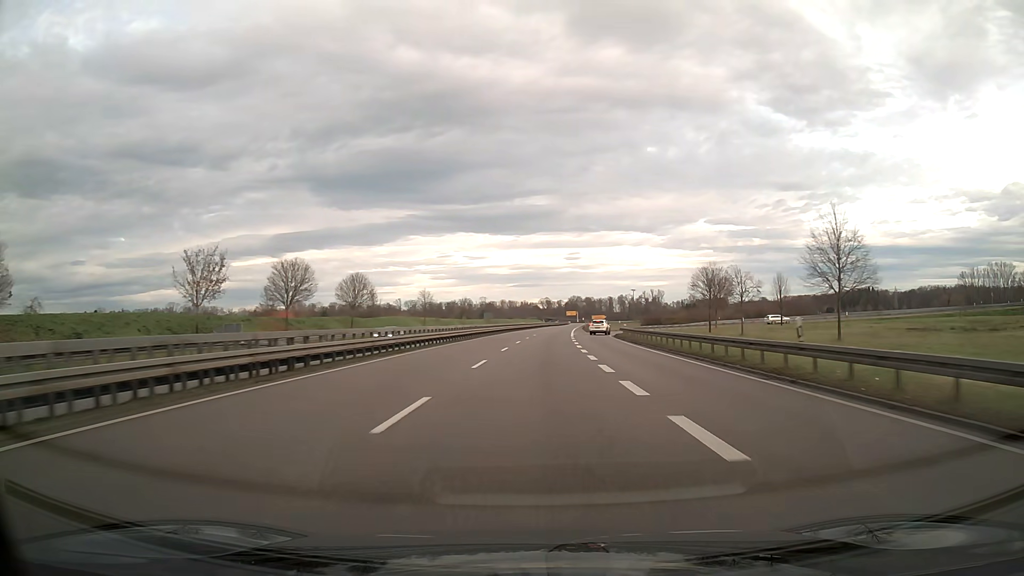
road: trunk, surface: asphalt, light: Day
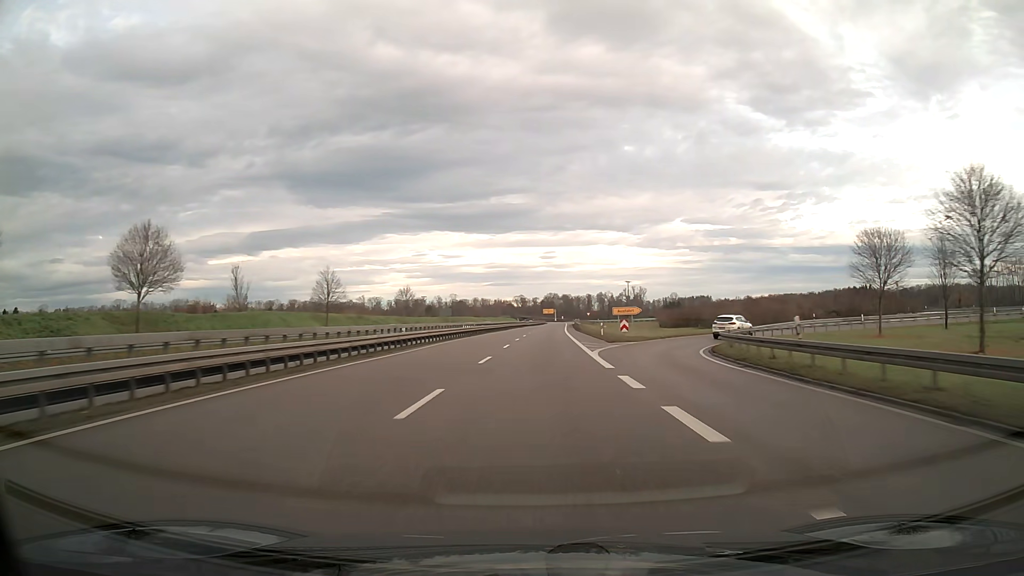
(+1.0, +47.4) m; +2°
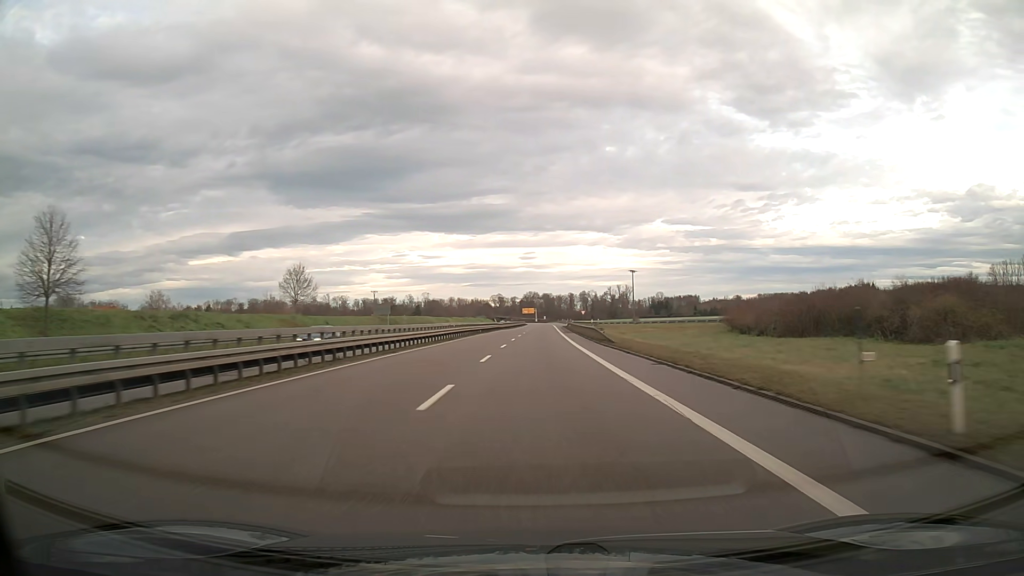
(+0.7, +47.3) m; +2°
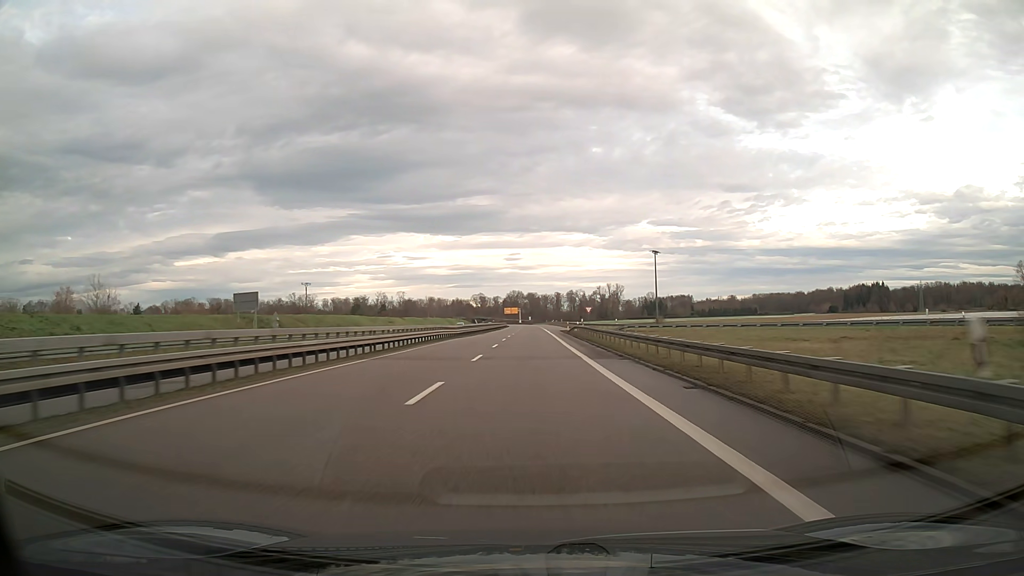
(+0.6, +47.4) m; +1°
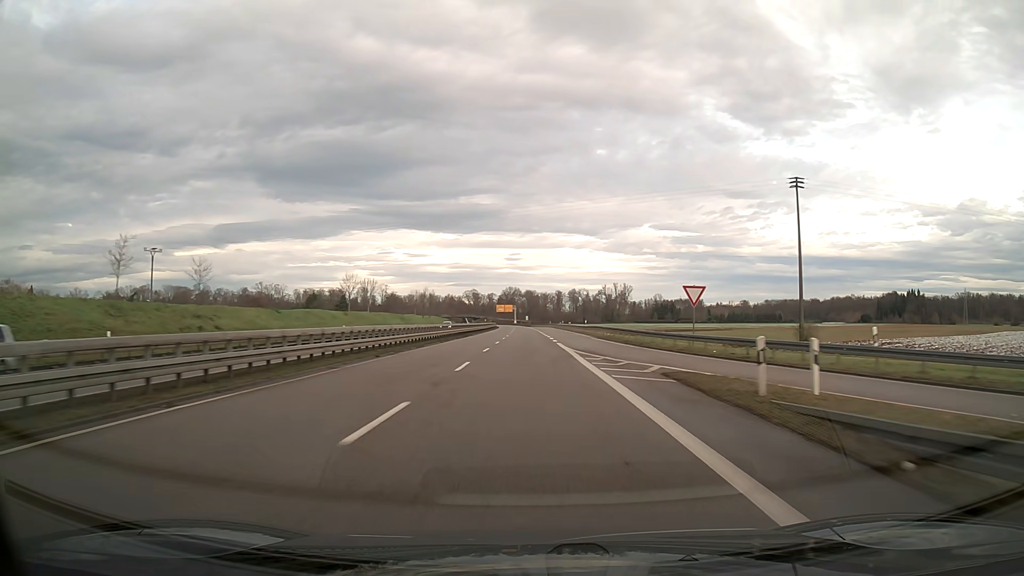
(+0.1, +63.1) m; 0°
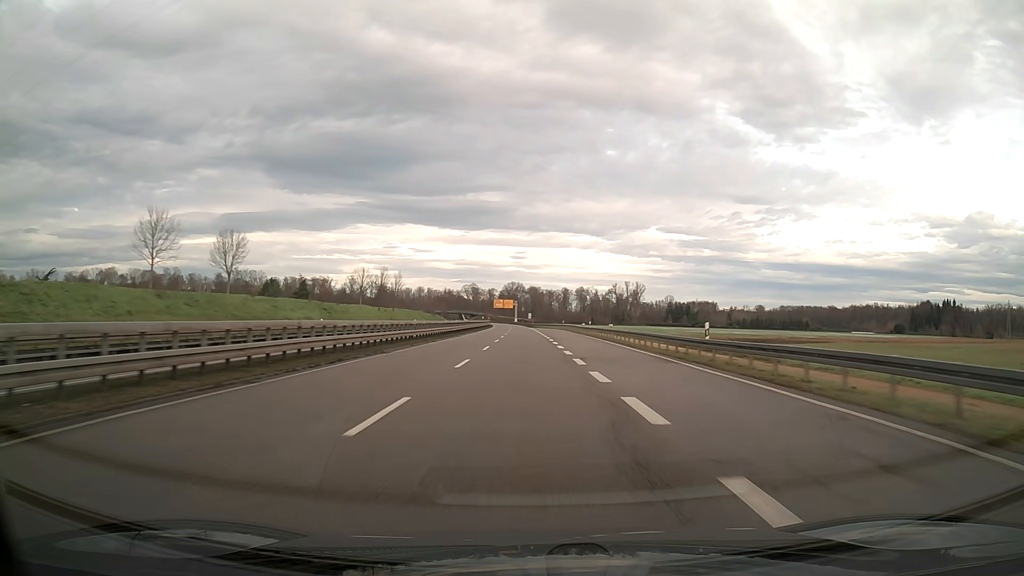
(-0.1, +47.4) m; 0°
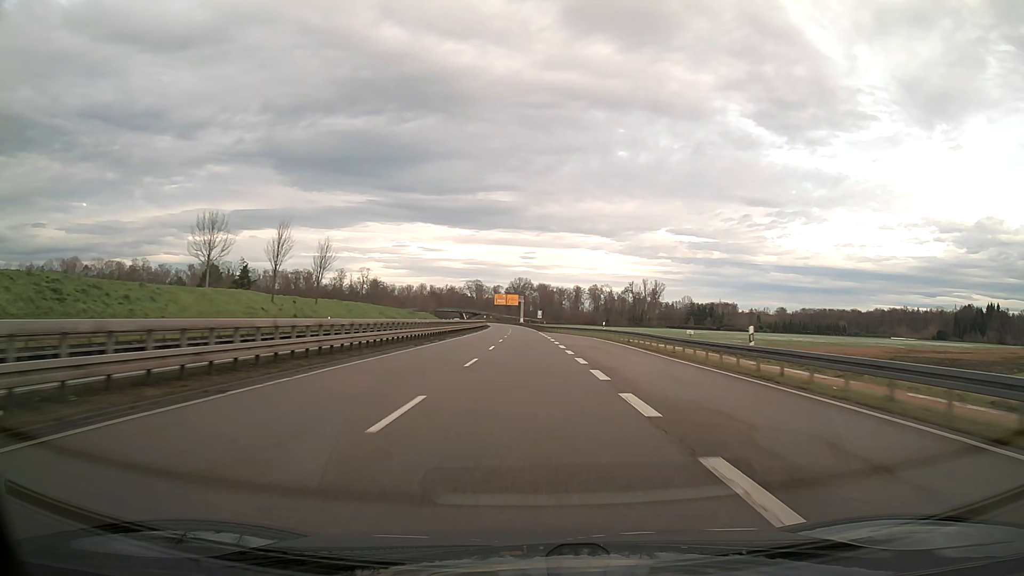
(-0.3, +47.4) m; -1°
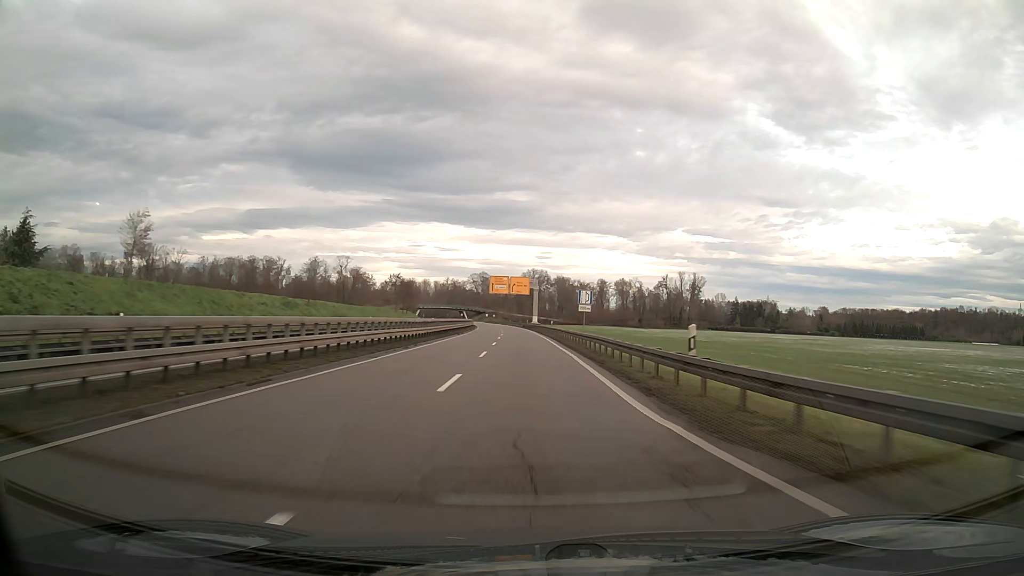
(-0.8, +79.0) m; -1°
(0, +10) (0, +20) (0, +30) (0, +40) (-1, +50) (-1, +60) (-1, +70) (-2, +80) (-2, +90) (-3, +100) m
